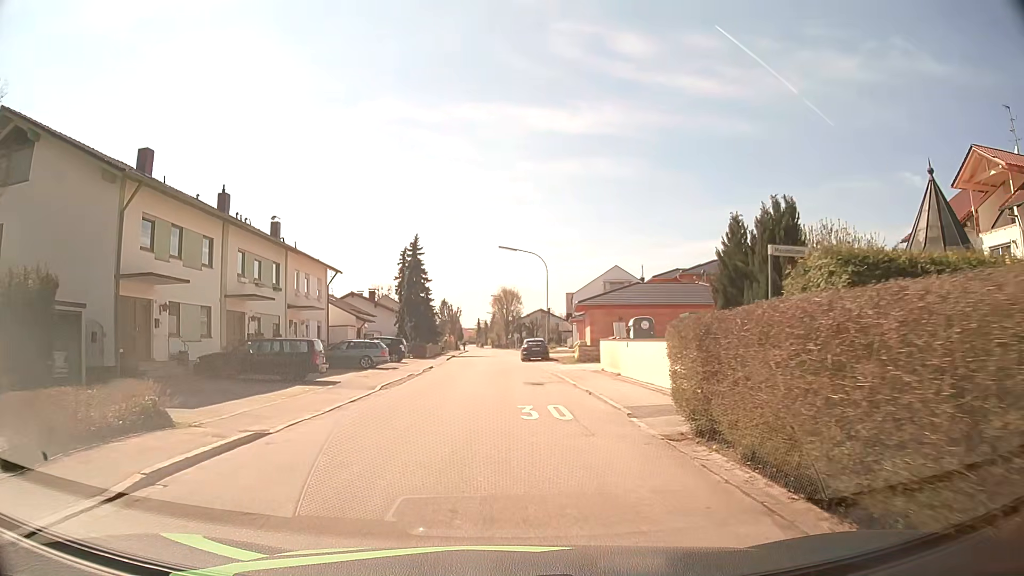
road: residential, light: Day
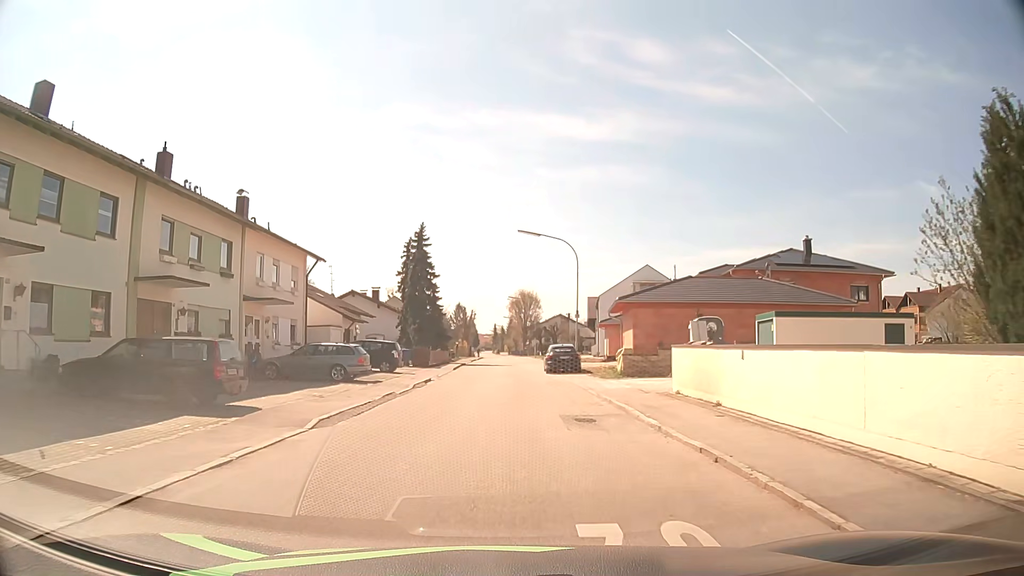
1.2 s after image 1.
(-0.2, +9.0) m; -2°
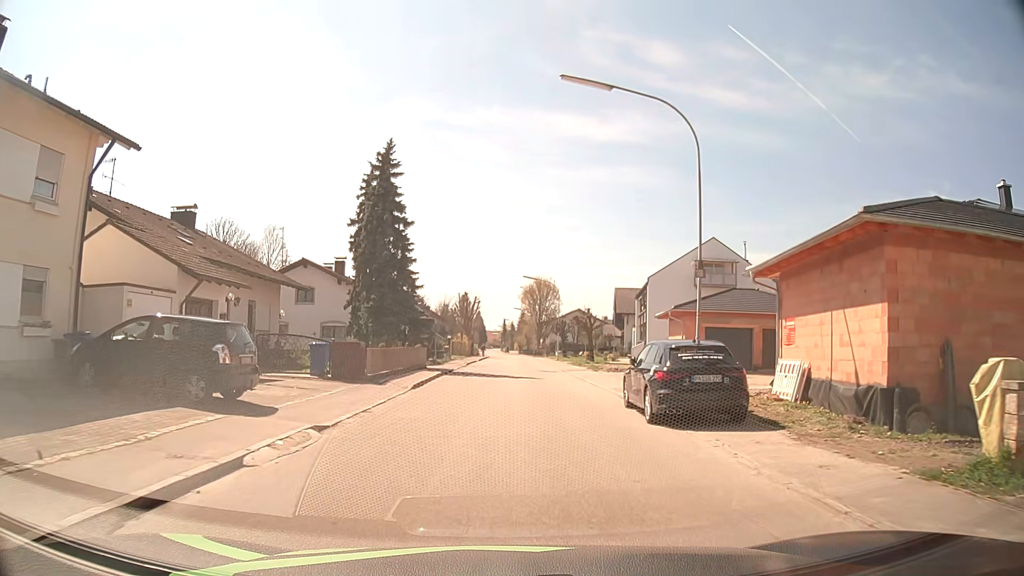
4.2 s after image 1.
(-0.2, +22.3) m; -1°
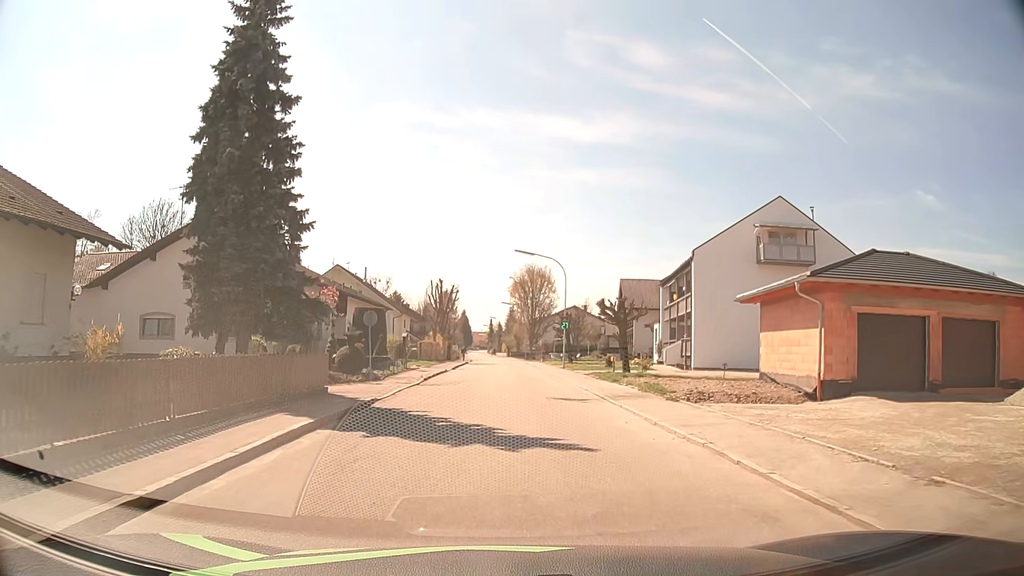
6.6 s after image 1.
(+0.2, +17.8) m; +2°
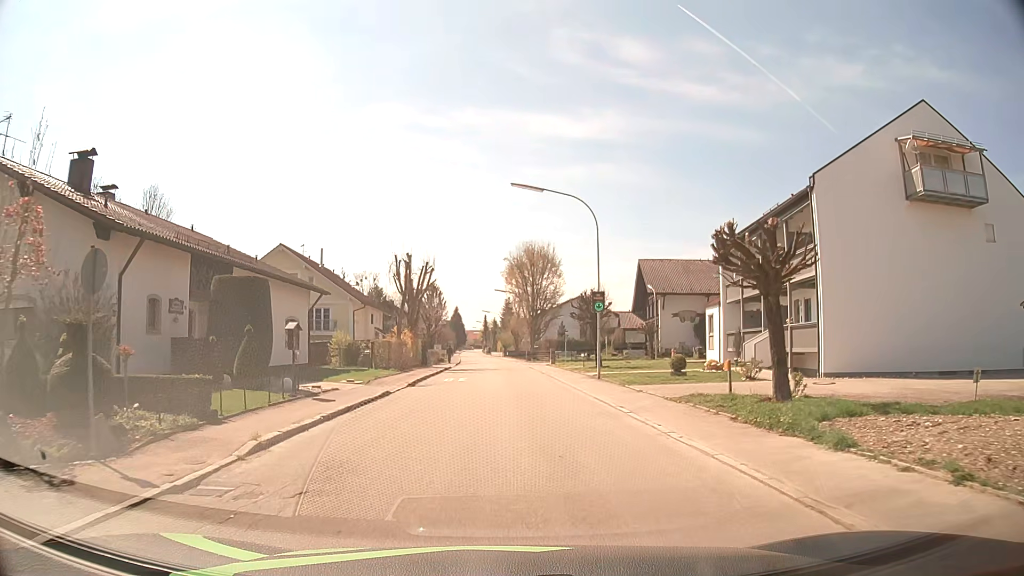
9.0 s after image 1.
(0.0, +17.9) m; 0°
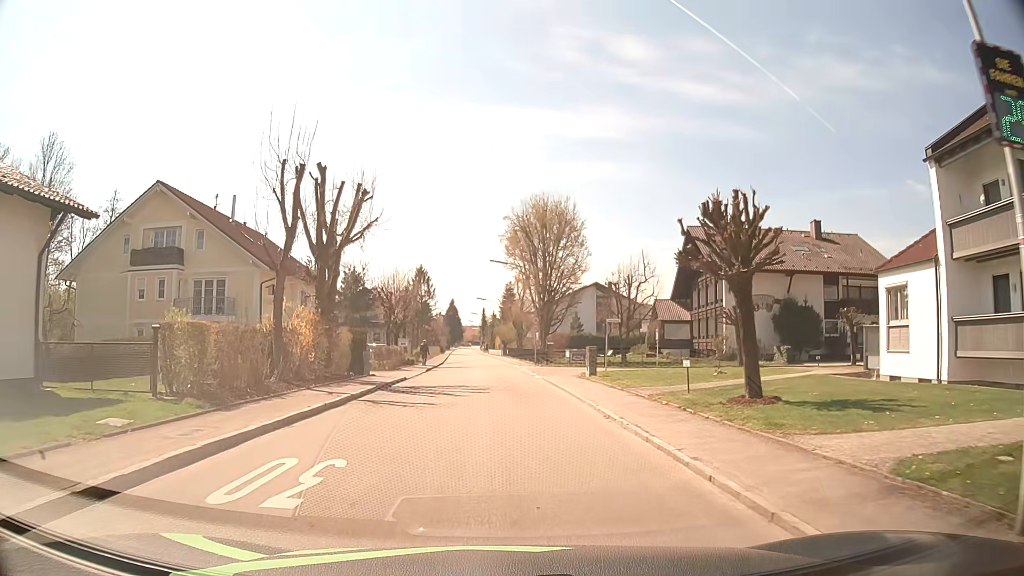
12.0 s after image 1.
(0.0, +22.6) m; 0°
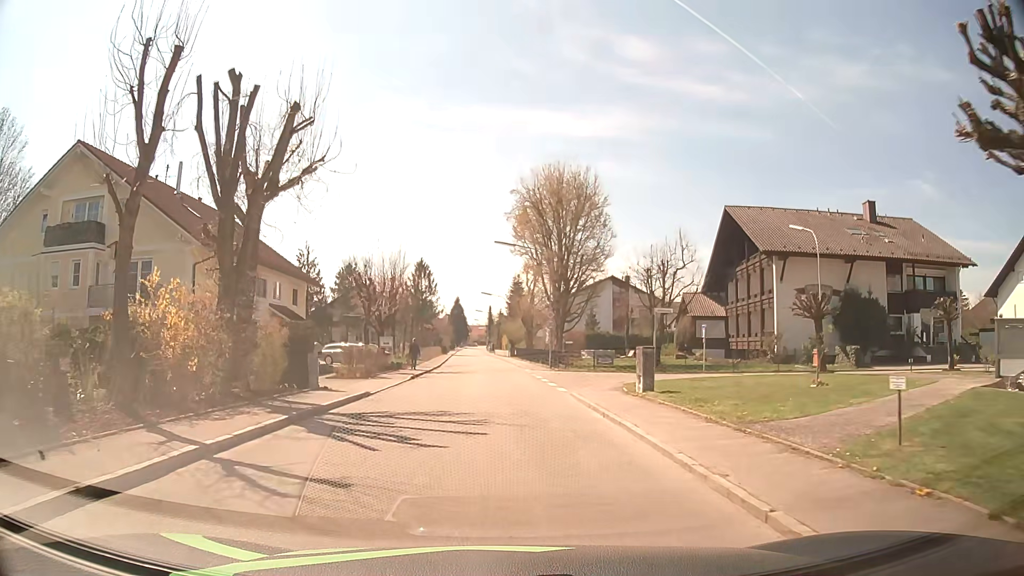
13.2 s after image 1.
(0.0, +9.1) m; 0°
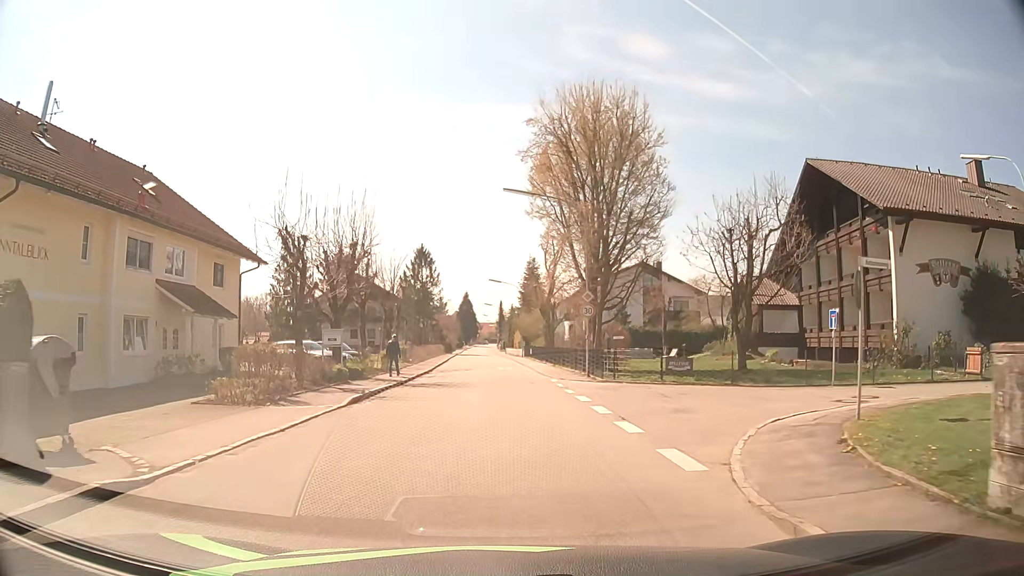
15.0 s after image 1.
(-0.1, +13.6) m; -1°
